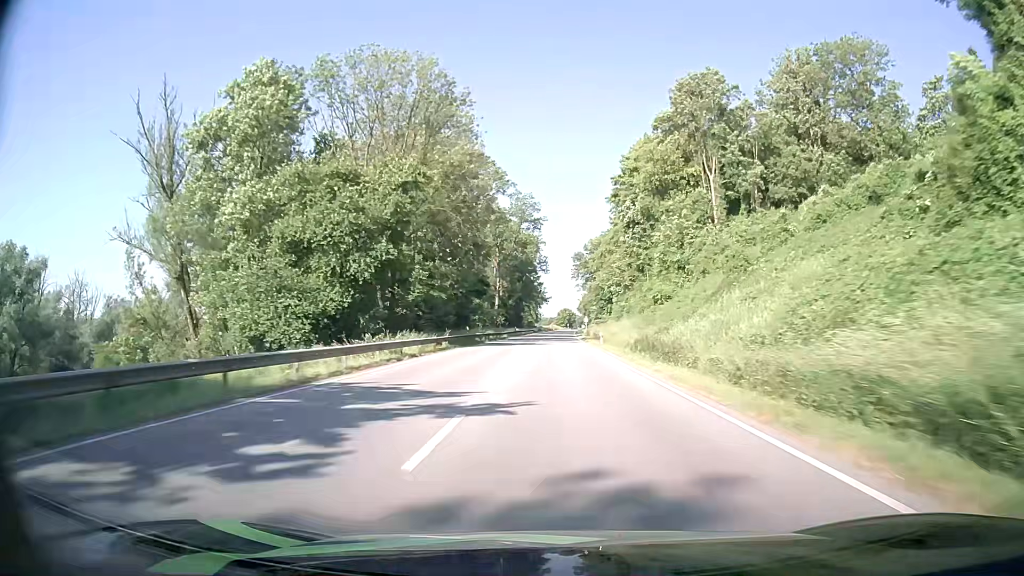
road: primary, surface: asphalt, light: Day
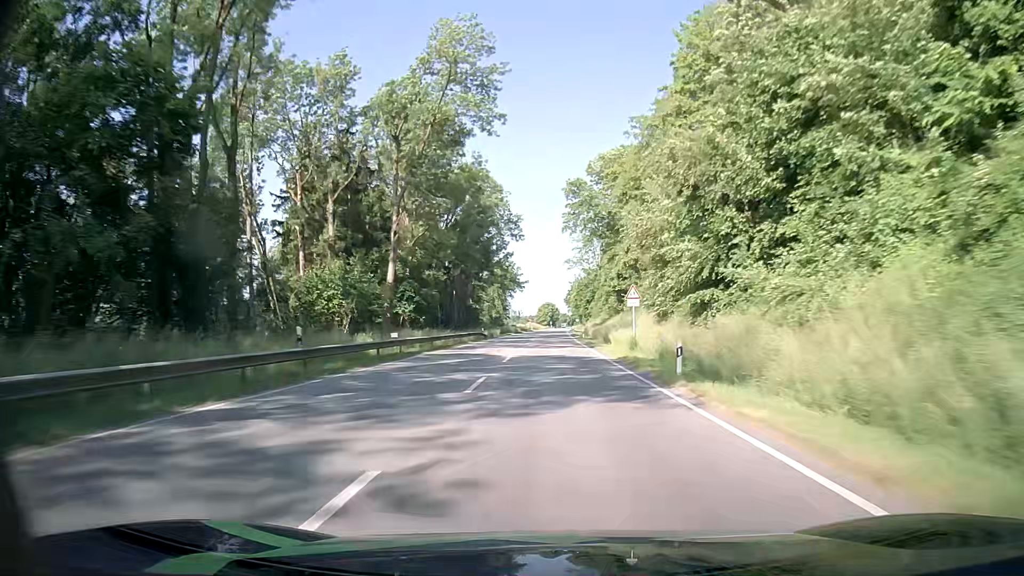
(+1.5, +82.6) m; +2°
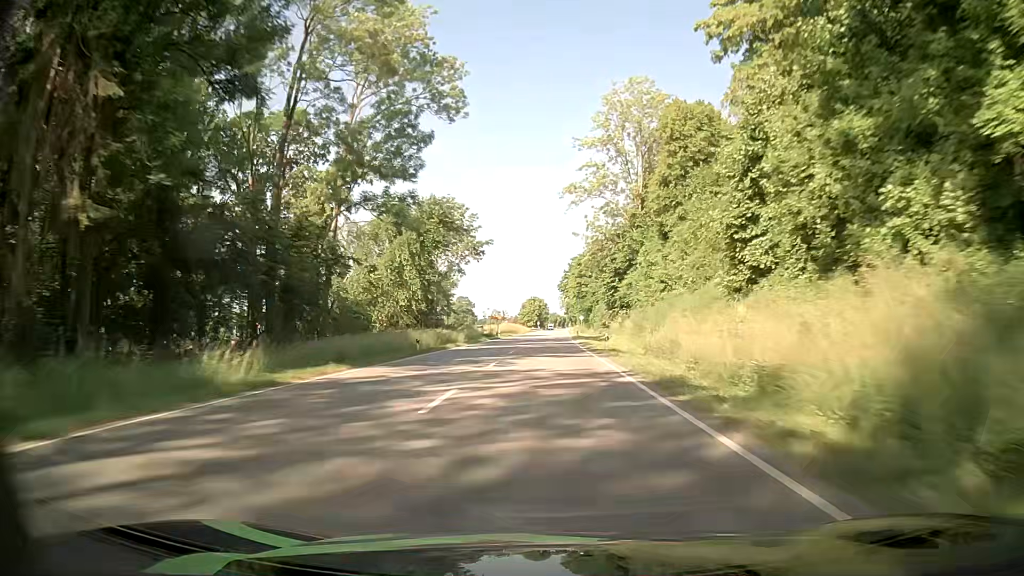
(+0.9, +81.8) m; +1°
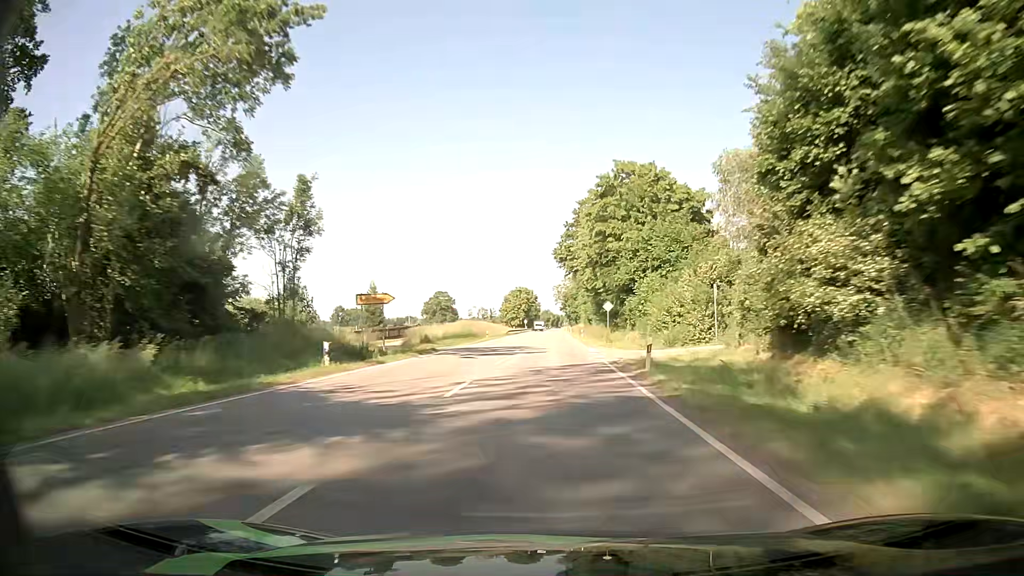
(+0.6, +64.6) m; +1°
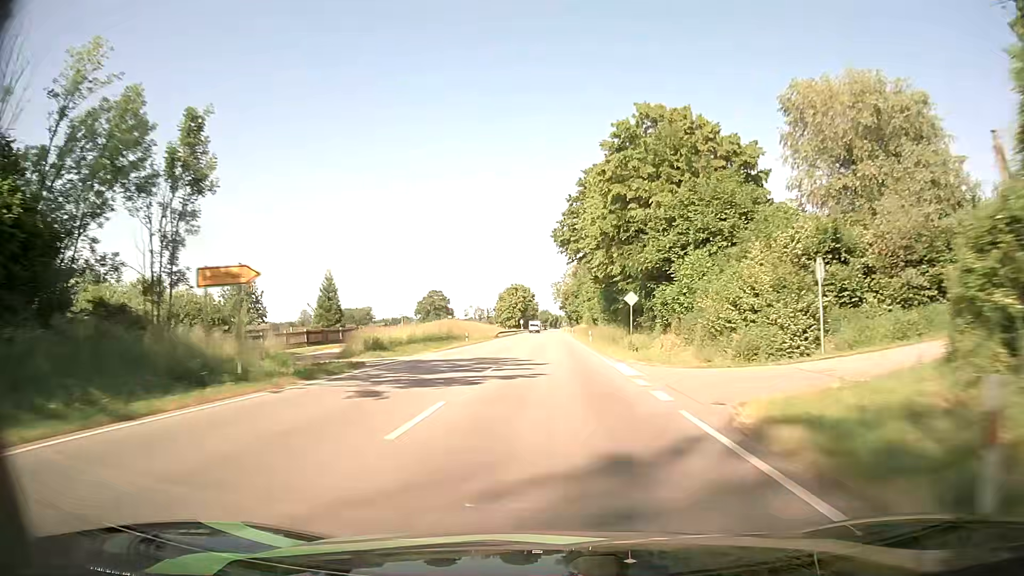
(0.0, +16.1) m; 0°
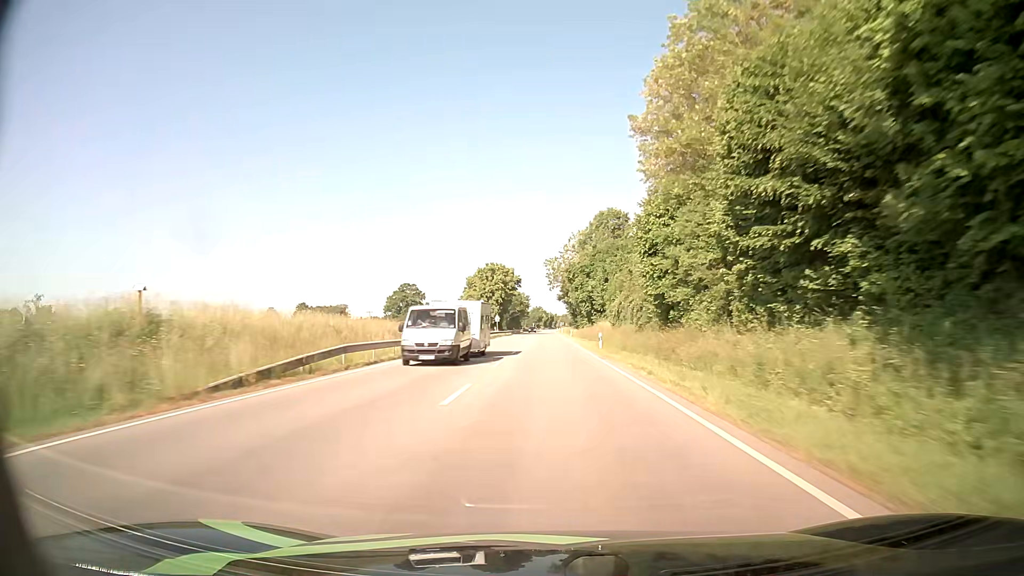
(+0.4, +63.9) m; +1°
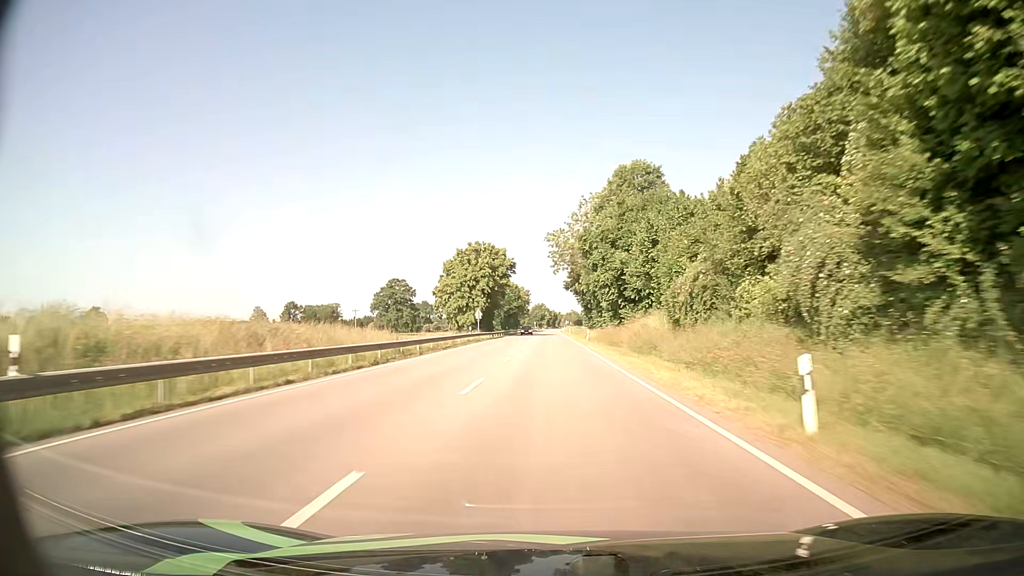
(0.0, +31.7) m; 0°
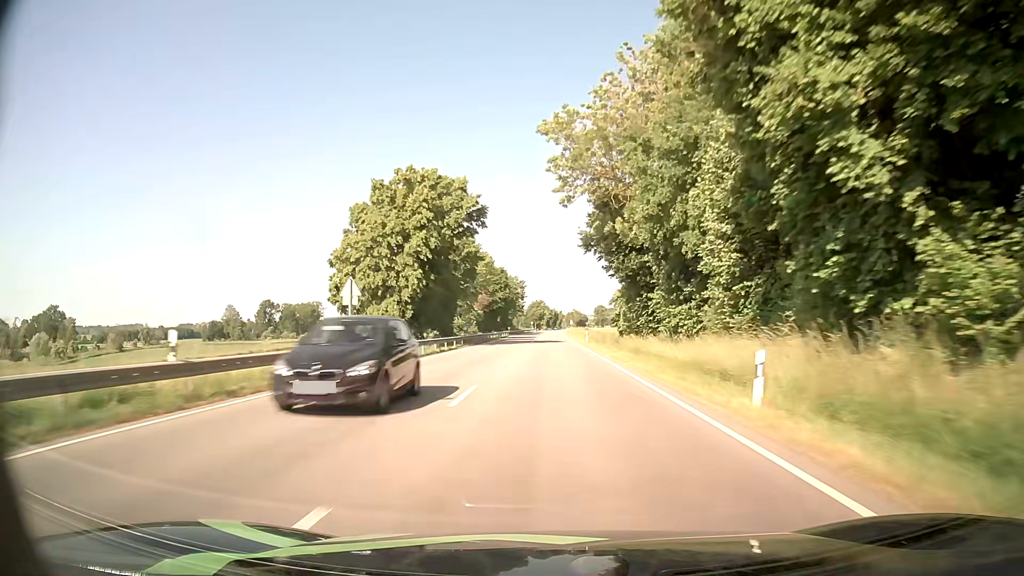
(-0.1, +47.2) m; 0°
(0, +10) (0, +20) (0, +30) (0, +40) (0, +50) (0, +60) (0, +70) (0, +80) (0, +90) (0, +100) m
